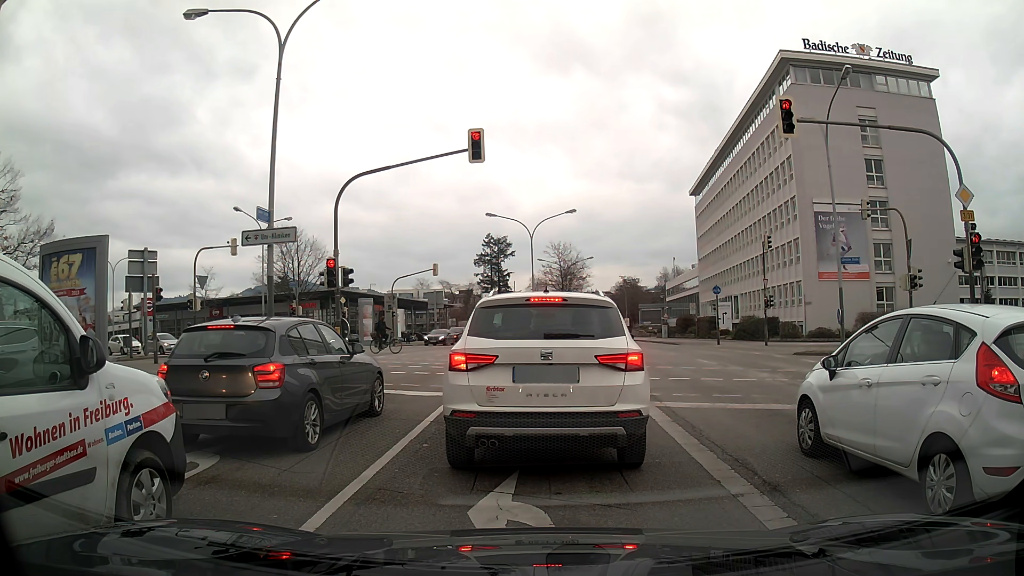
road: primary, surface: asphalt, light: Day
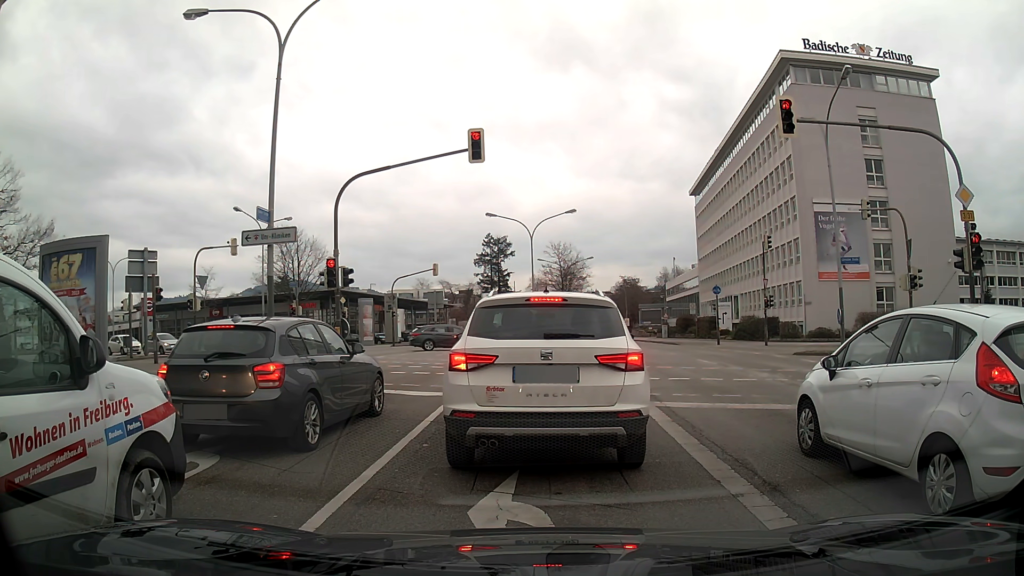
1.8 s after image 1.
(0.0, 0.0) m; 0°
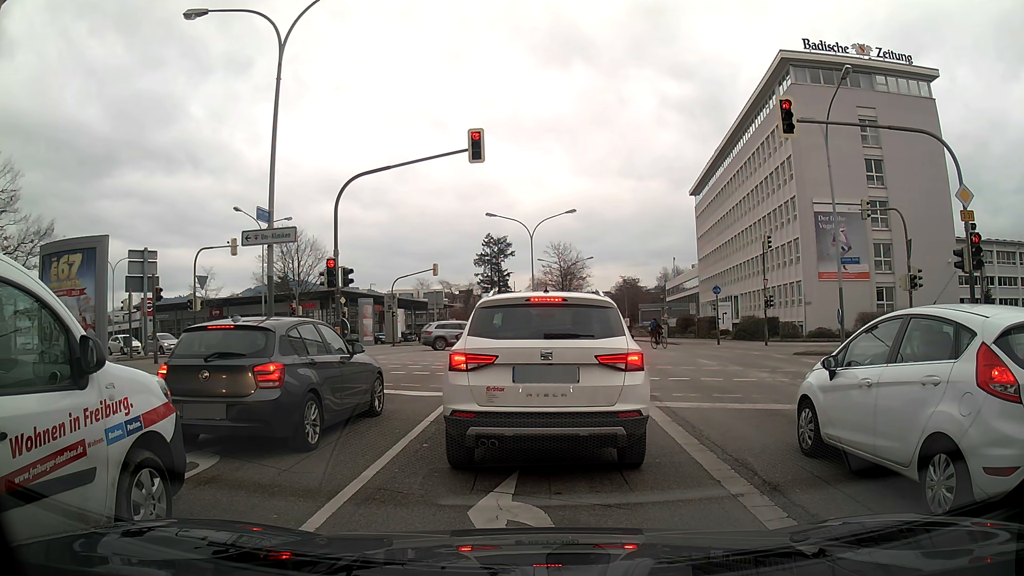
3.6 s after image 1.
(0.0, 0.0) m; 0°
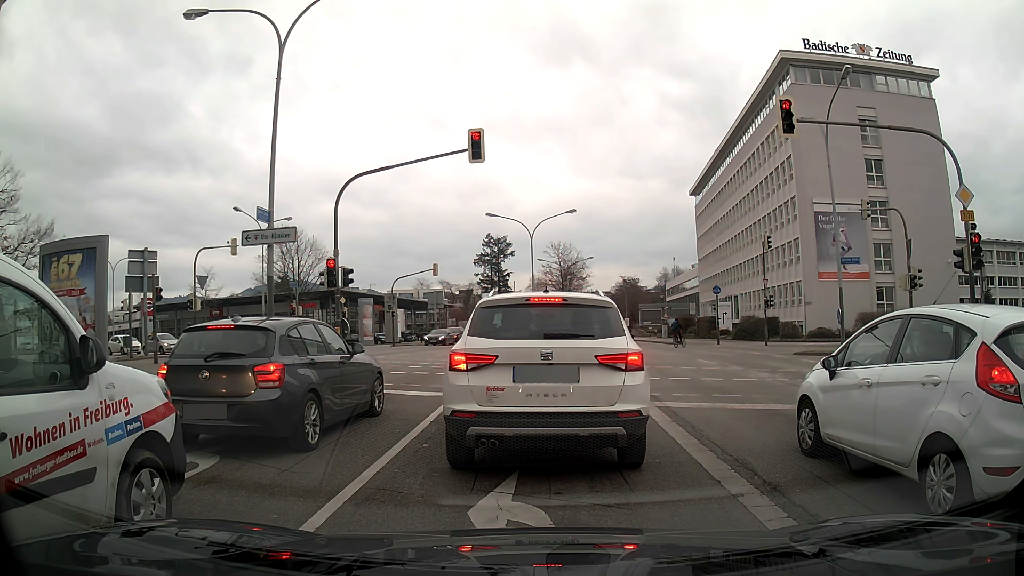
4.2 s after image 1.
(0.0, 0.0) m; 0°
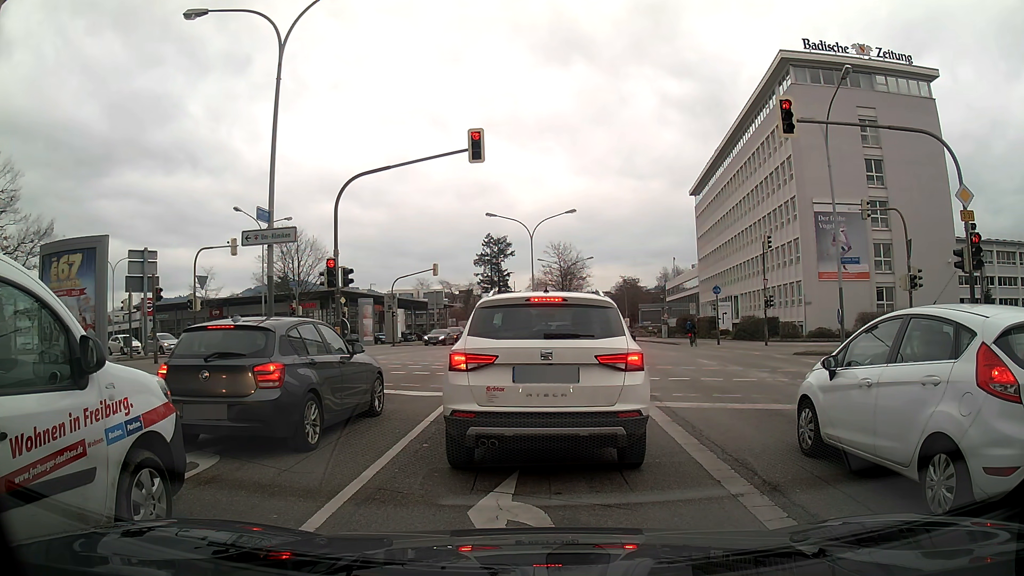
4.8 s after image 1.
(0.0, 0.0) m; 0°
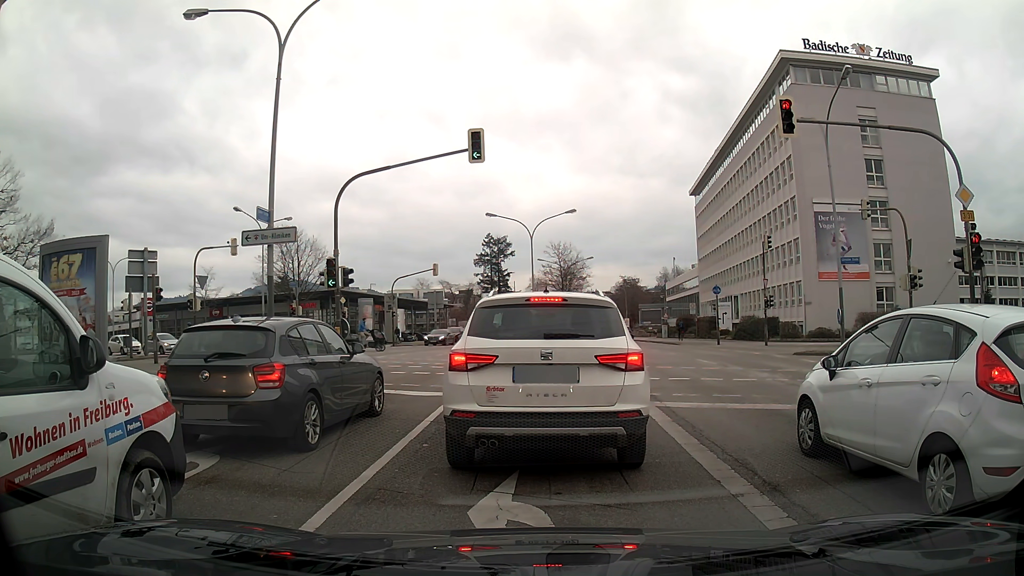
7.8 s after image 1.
(0.0, 0.0) m; 0°
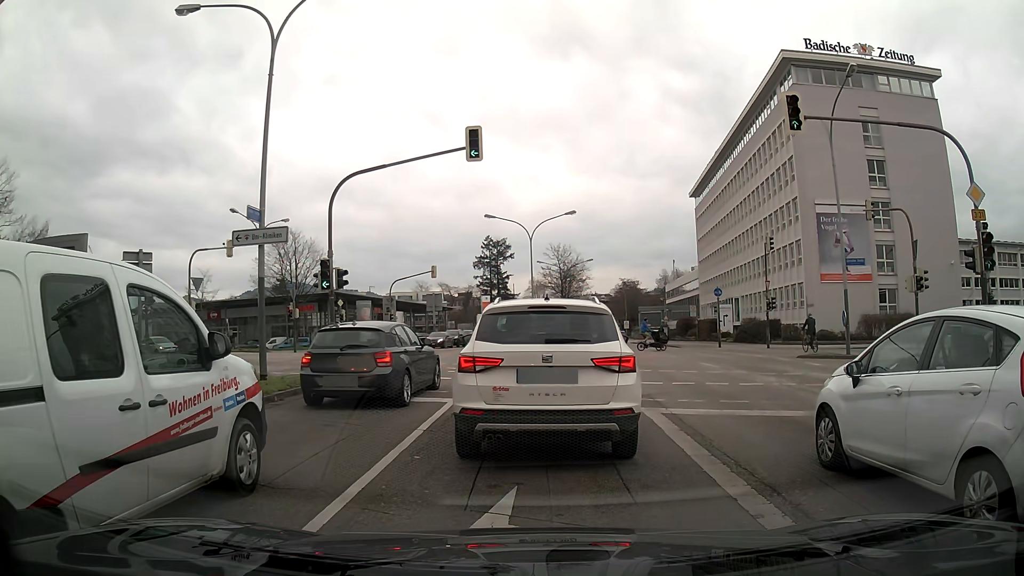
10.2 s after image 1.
(0.0, +0.5) m; 0°
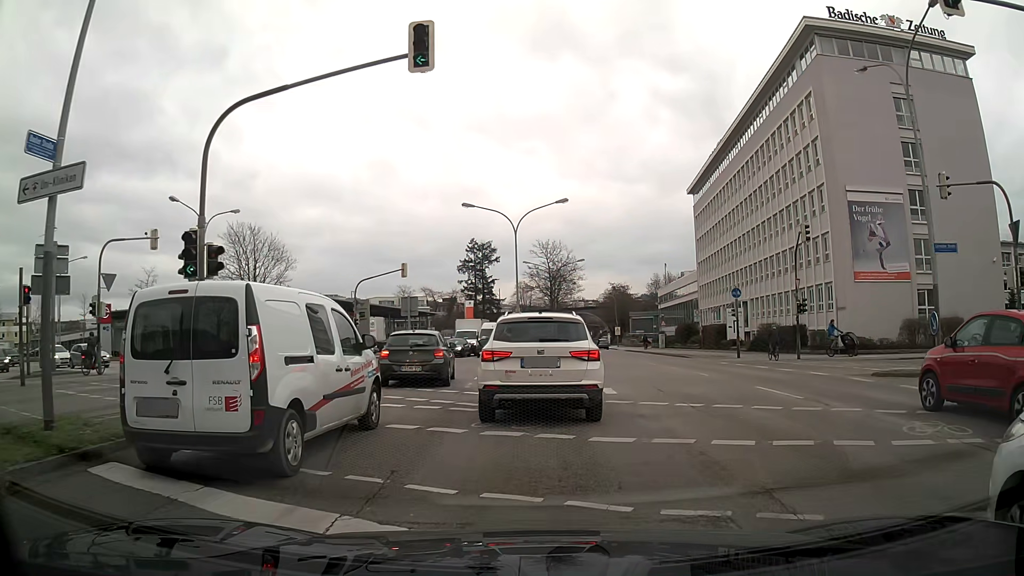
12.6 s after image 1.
(+0.1, +7.5) m; +1°
